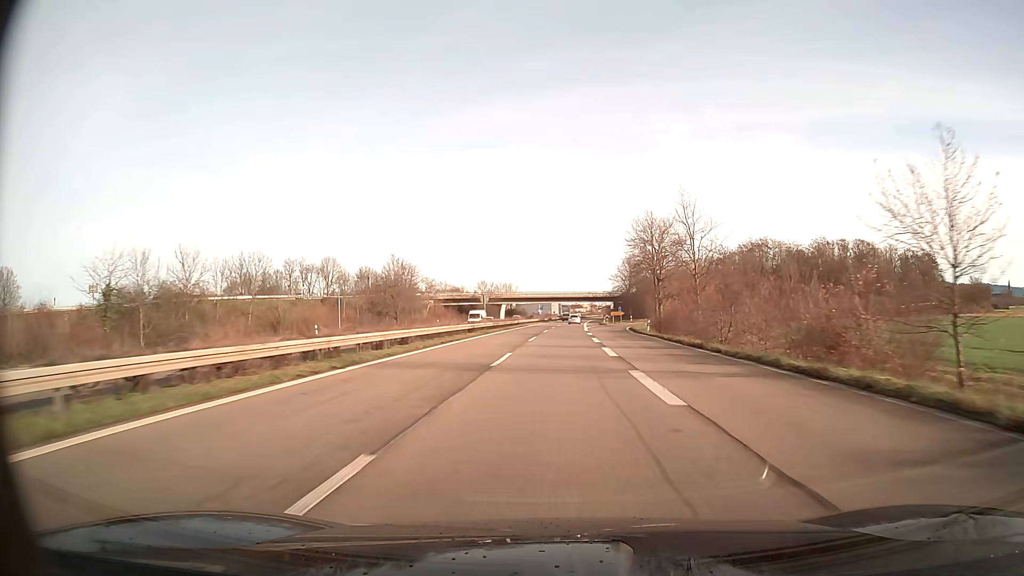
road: trunk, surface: asphalt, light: Day
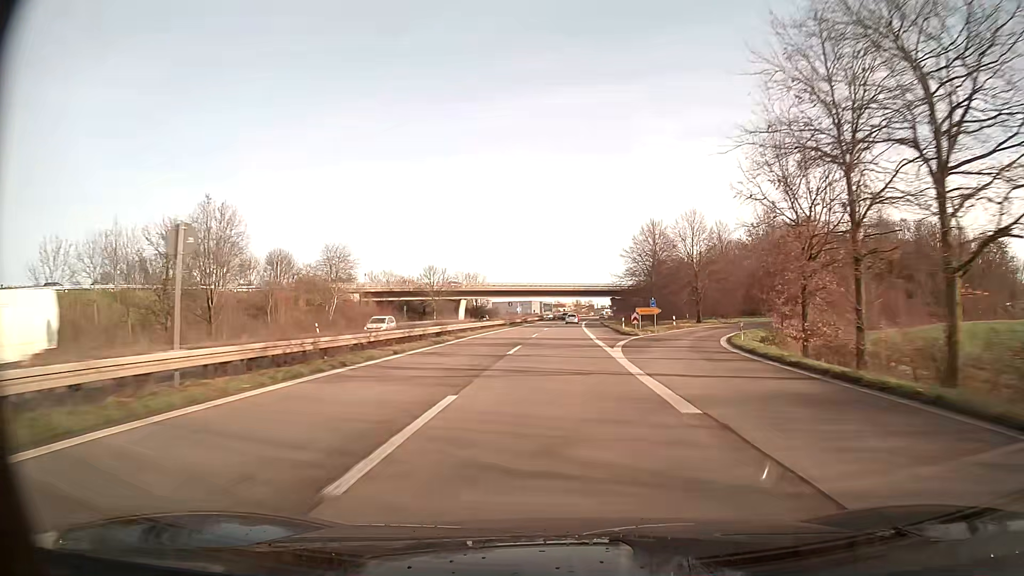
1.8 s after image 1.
(+0.7, +49.2) m; +2°
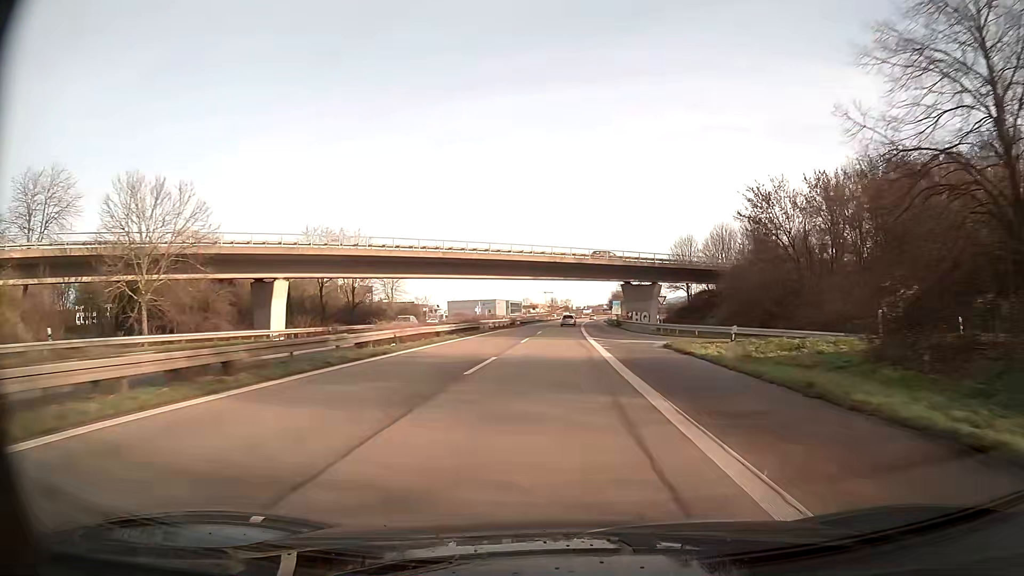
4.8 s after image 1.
(+1.6, +80.6) m; +2°
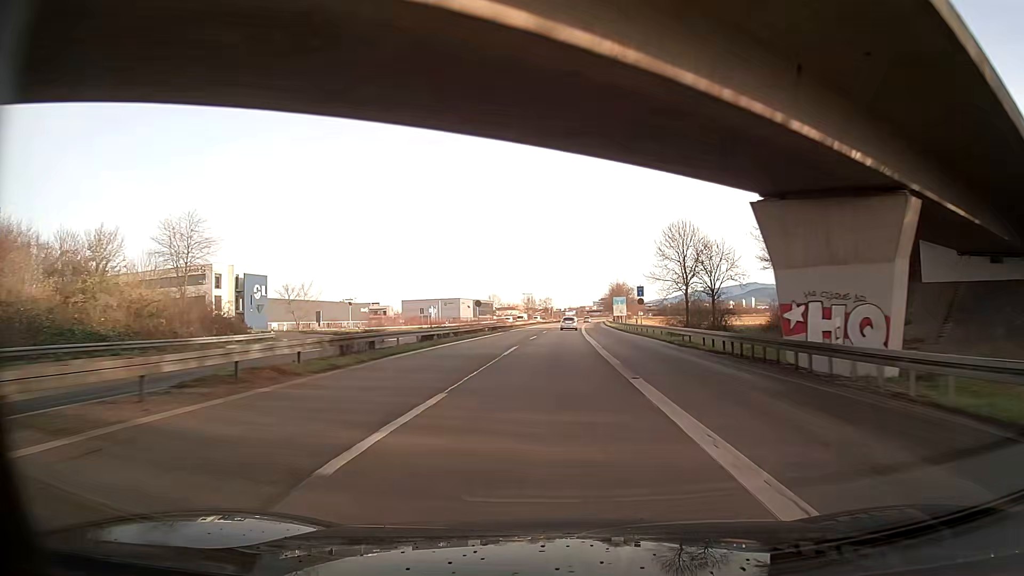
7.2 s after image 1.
(+0.9, +63.3) m; +2°
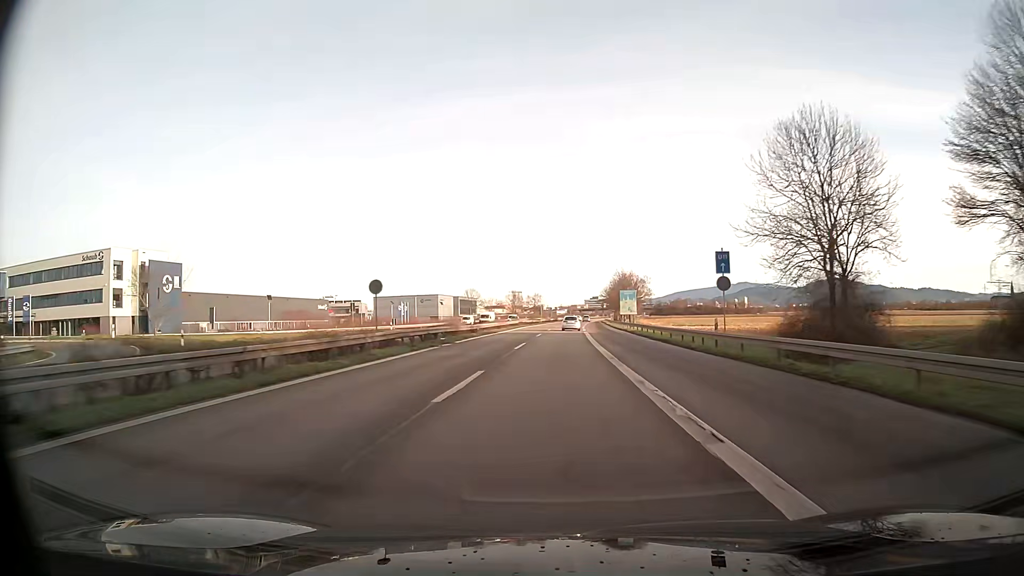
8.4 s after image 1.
(+0.2, +31.2) m; +1°
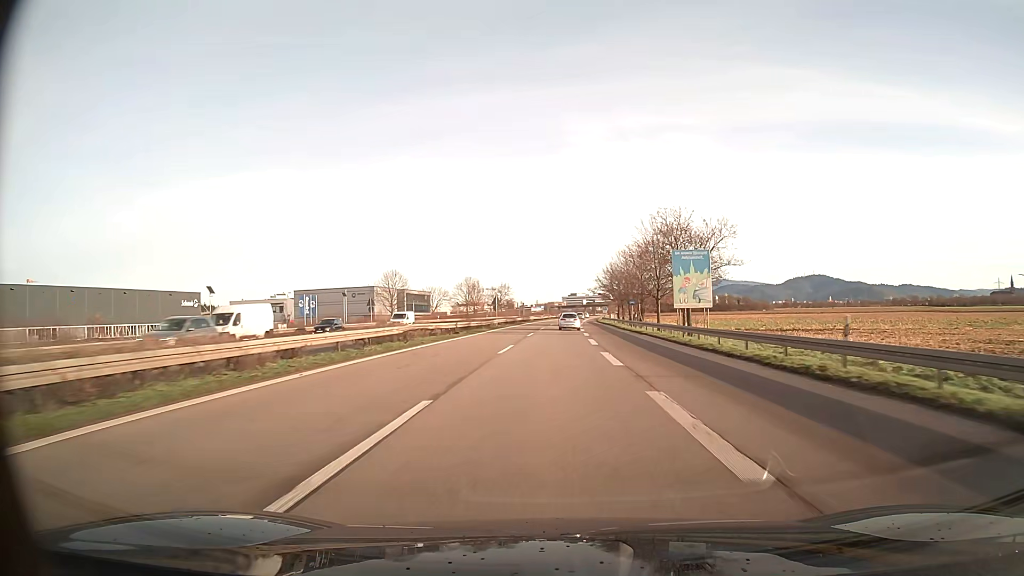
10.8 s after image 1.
(+1.1, +61.1) m; +2°
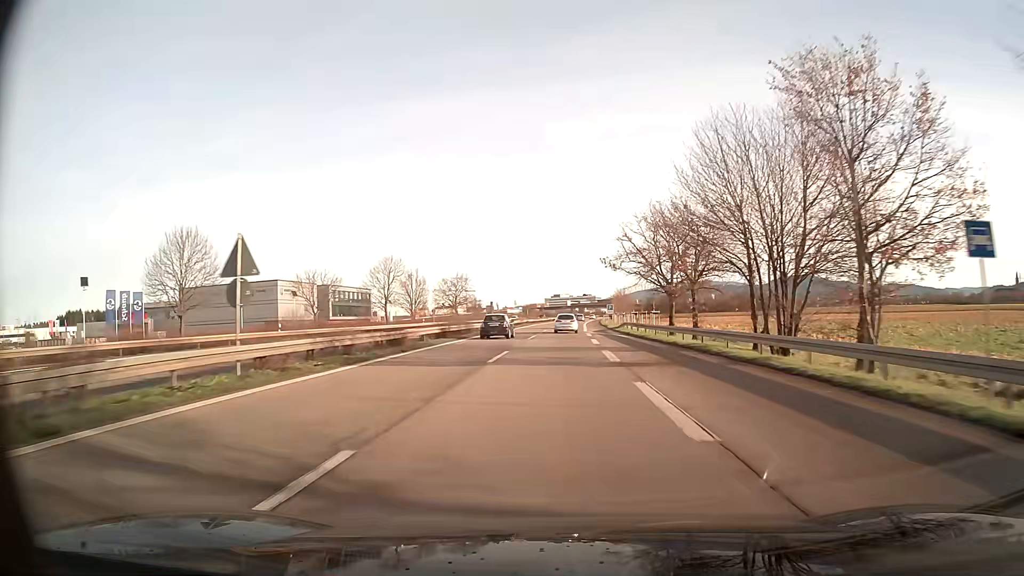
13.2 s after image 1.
(+0.7, +58.4) m; +1°
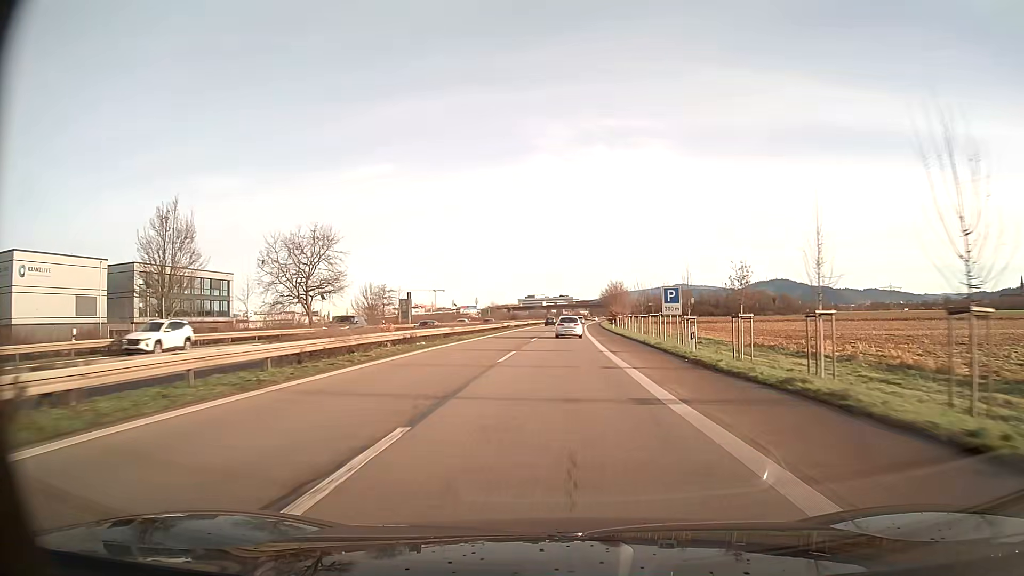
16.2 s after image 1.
(+1.3, +71.6) m; +2°
